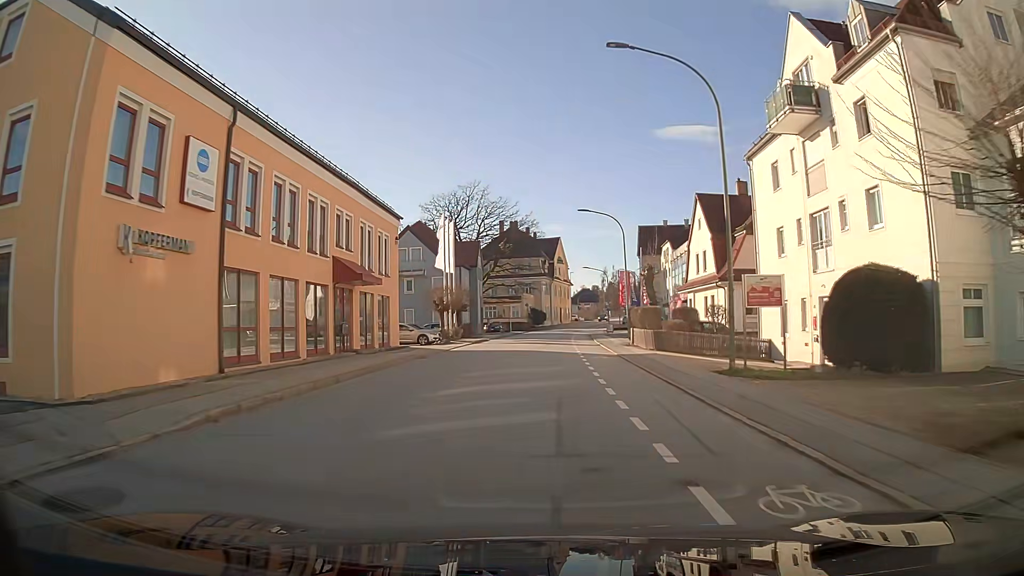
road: tertiary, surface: asphalt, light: Day
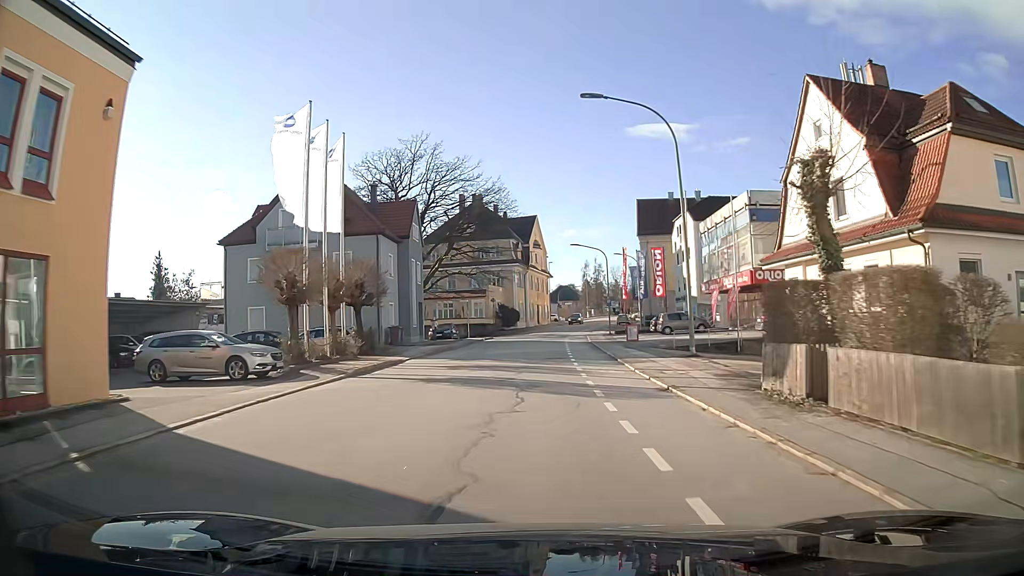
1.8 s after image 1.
(+0.5, +24.6) m; +2°
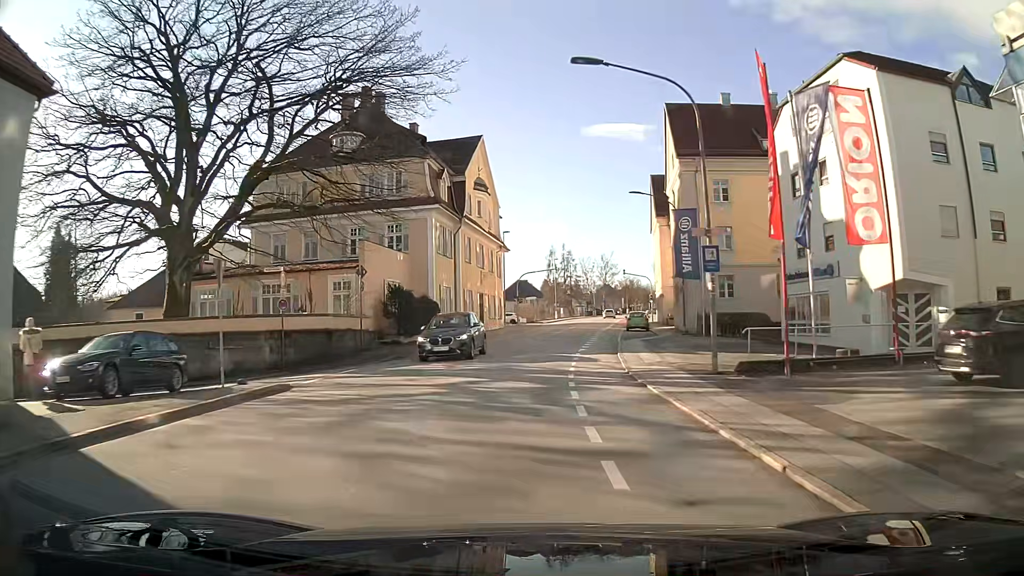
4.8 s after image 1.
(+1.3, +41.2) m; +4°
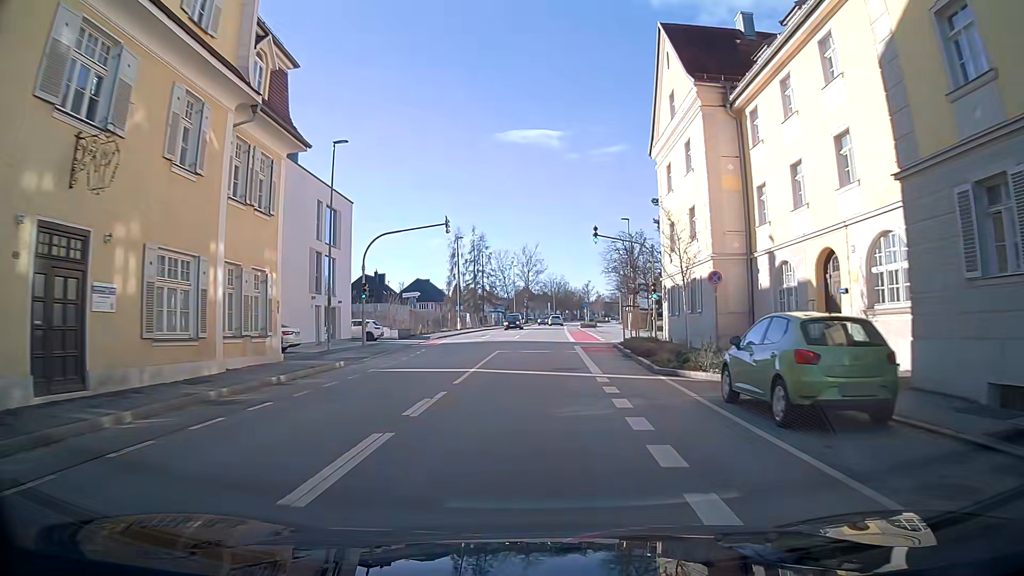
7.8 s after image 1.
(+2.5, +40.7) m; +7°
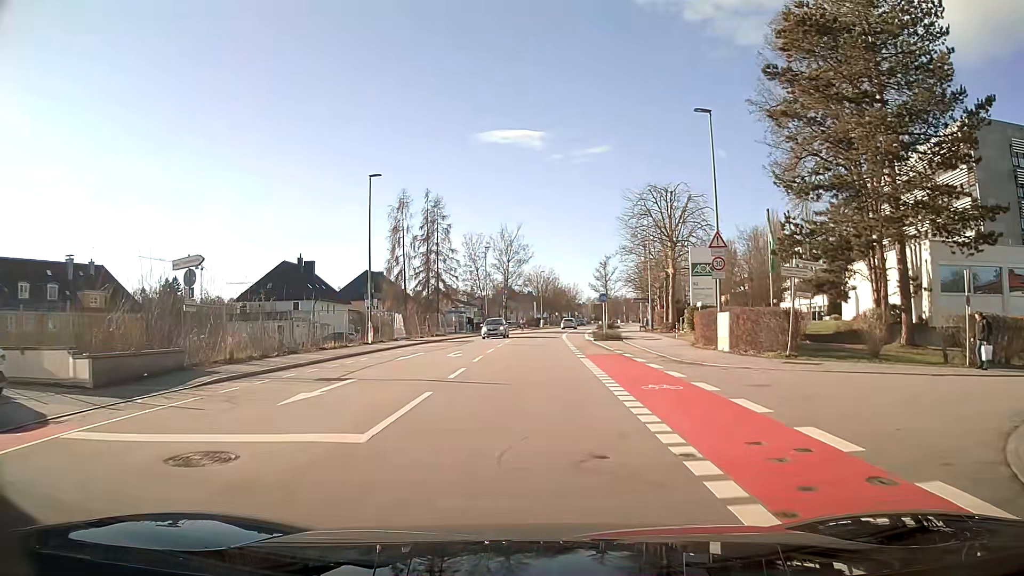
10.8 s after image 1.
(+0.5, +34.4) m; +1°
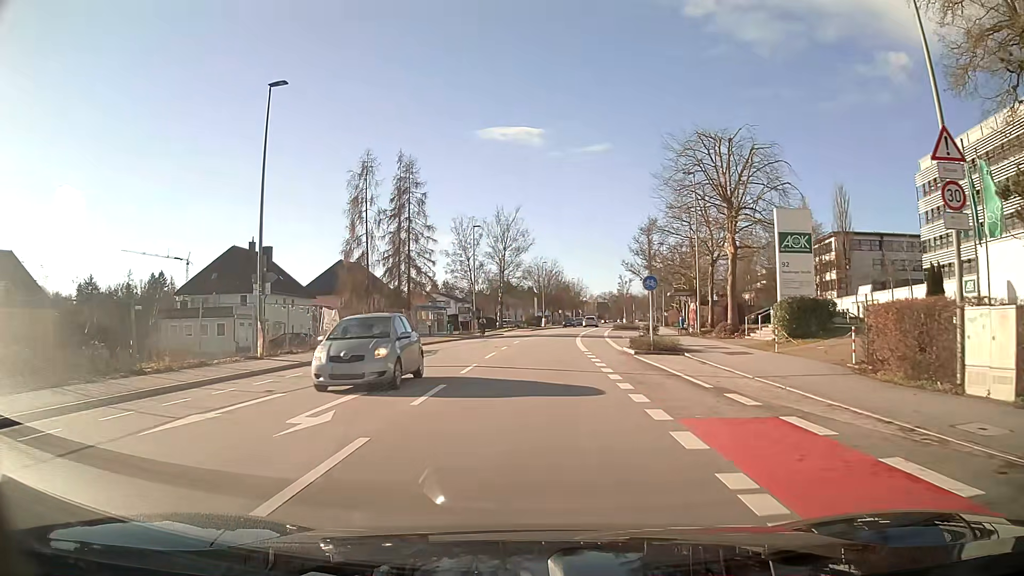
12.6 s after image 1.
(0.0, +16.8) m; 0°
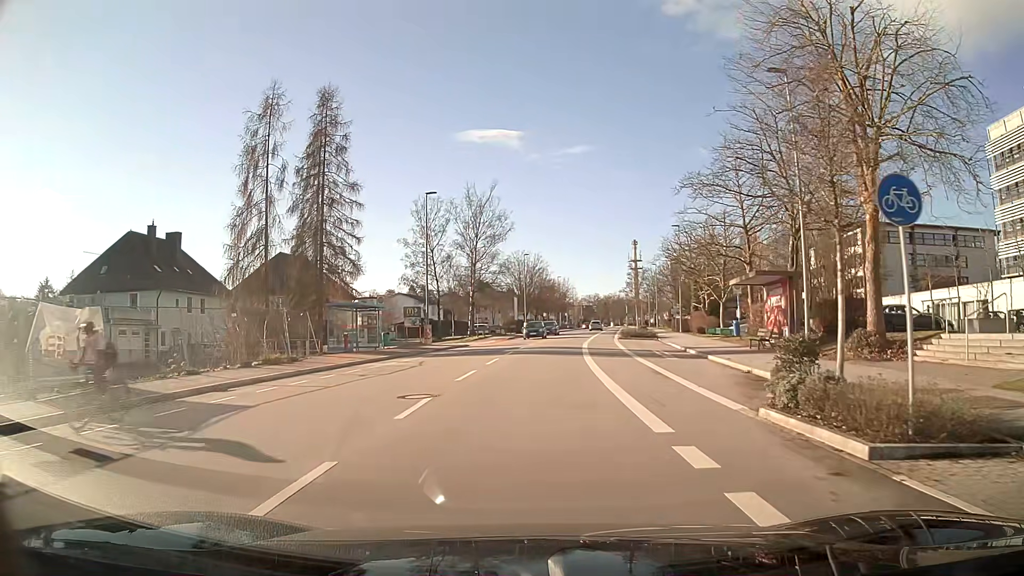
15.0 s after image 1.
(+0.2, +18.9) m; +2°
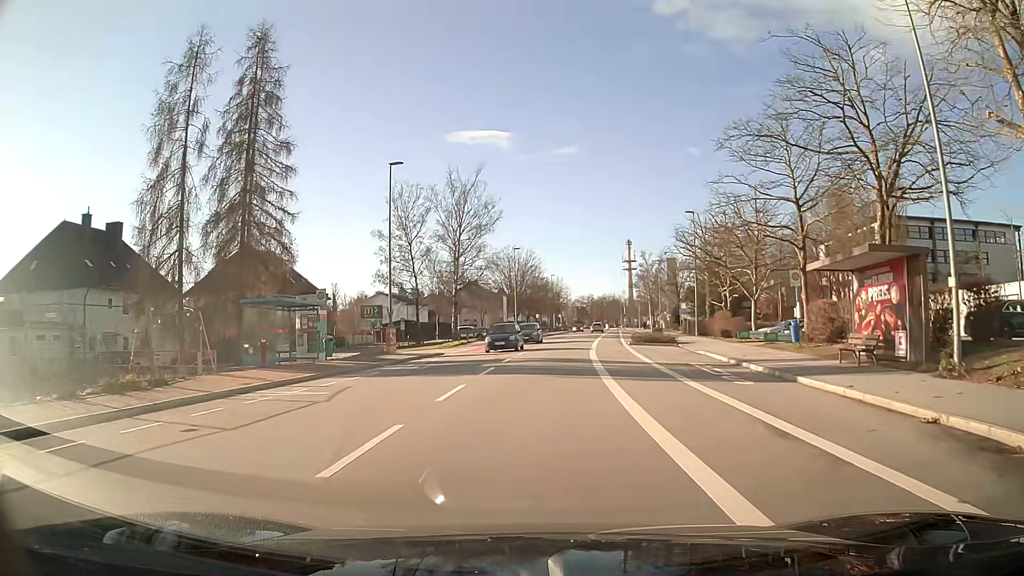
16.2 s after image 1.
(0.0, +9.4) m; +1°
(0, +10) (0, +20) (+1, +30) (+2, +40) (+3, +50) (+4, +60) (+5, +70) (+7, +80) (+8, +90) (+9, +100) m
